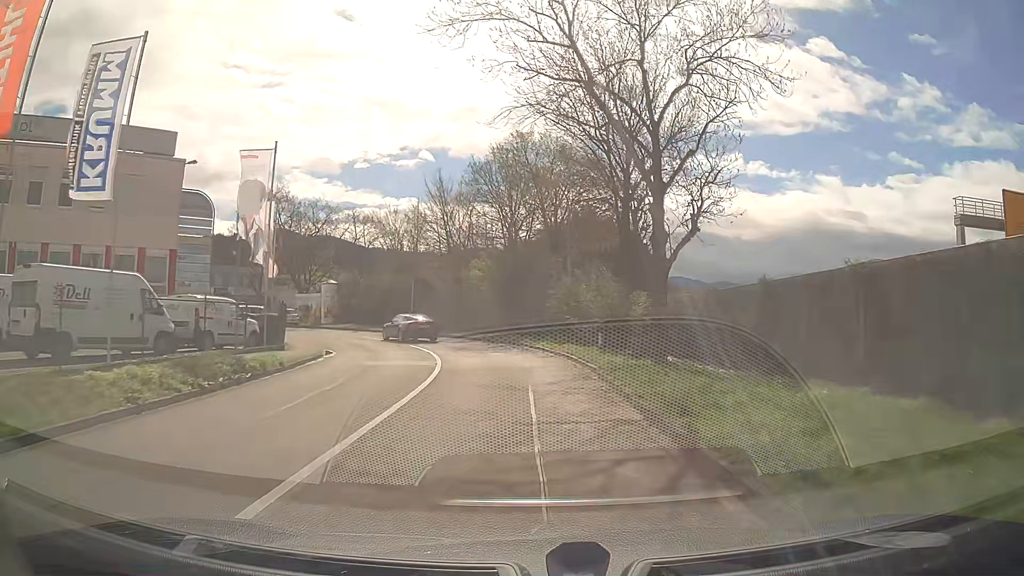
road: tertiary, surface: asphalt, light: Day
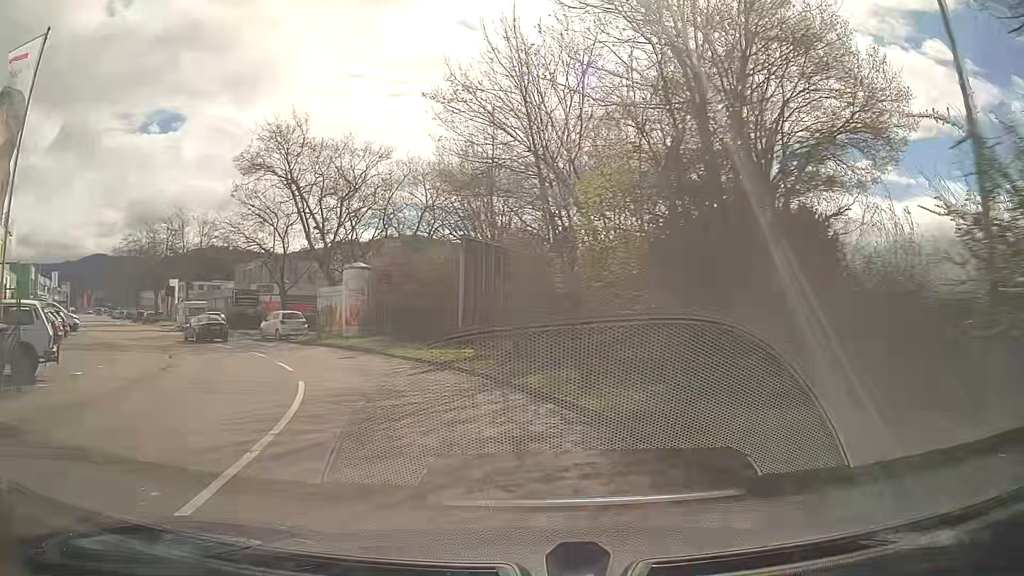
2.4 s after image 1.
(-1.5, +24.9) m; -12°
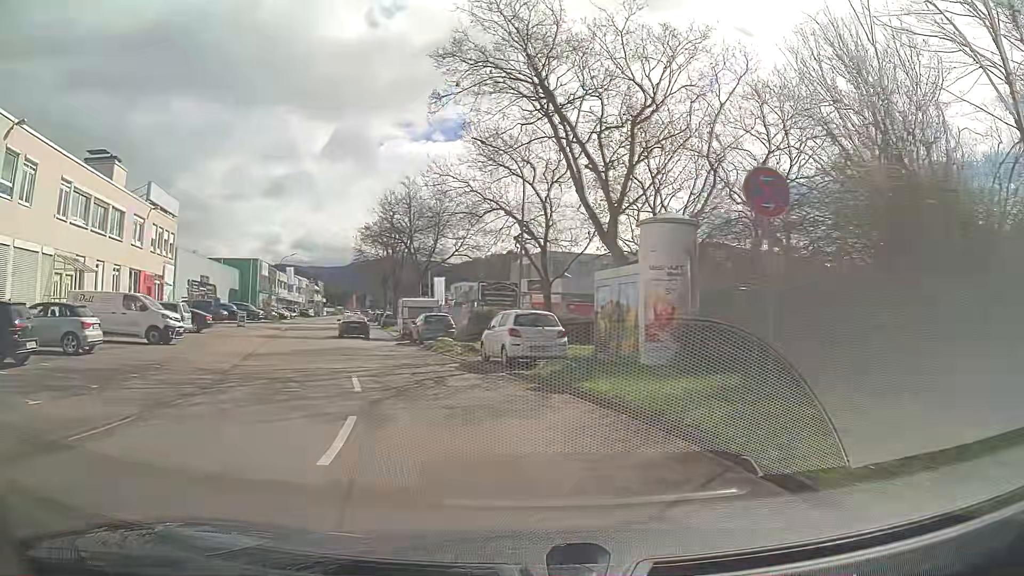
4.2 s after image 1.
(-4.0, +17.2) m; -26°
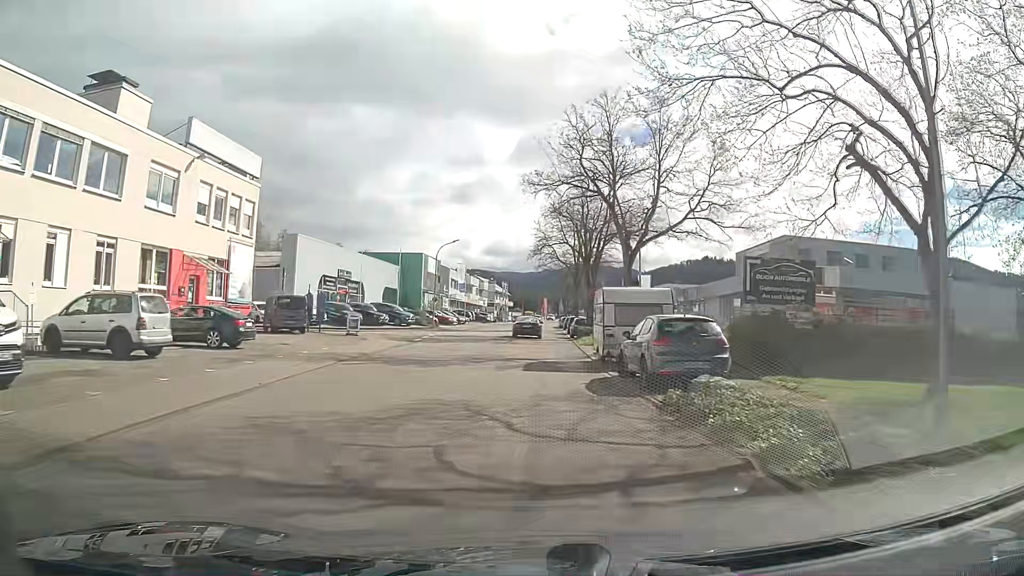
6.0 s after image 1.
(-3.0, +18.0) m; -16°
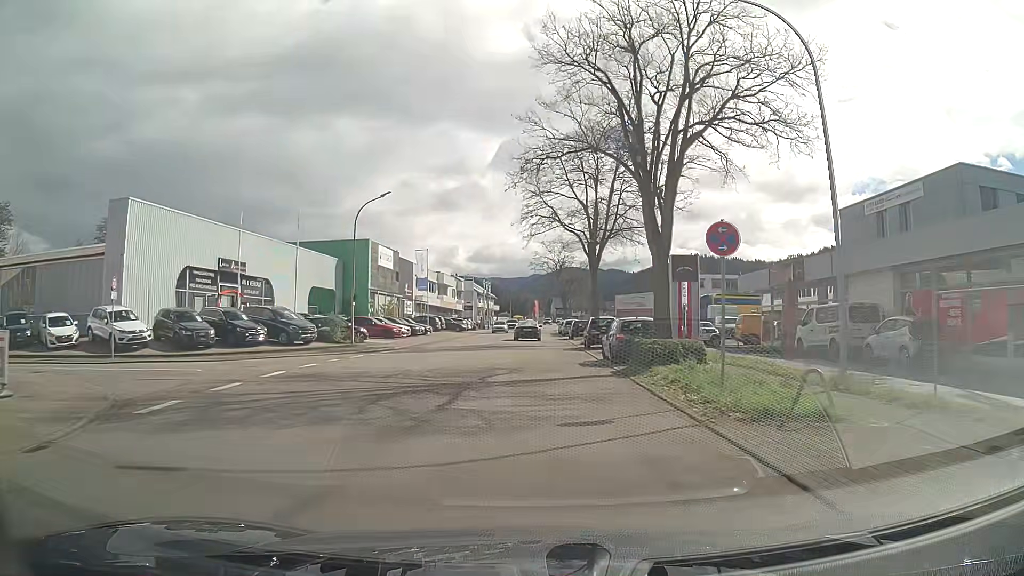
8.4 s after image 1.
(-0.2, +25.9) m; 0°
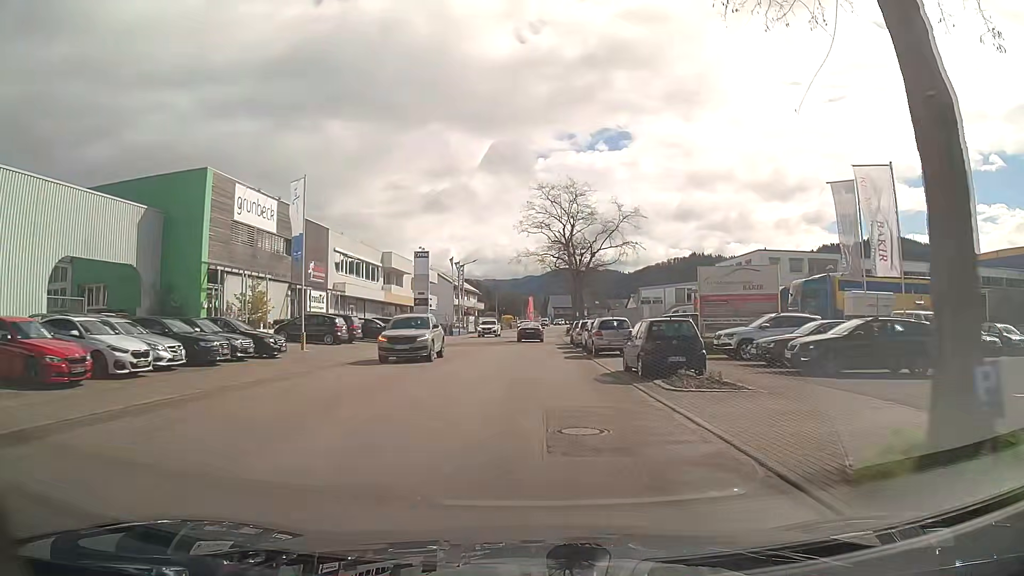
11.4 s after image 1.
(+0.3, +34.8) m; +1°
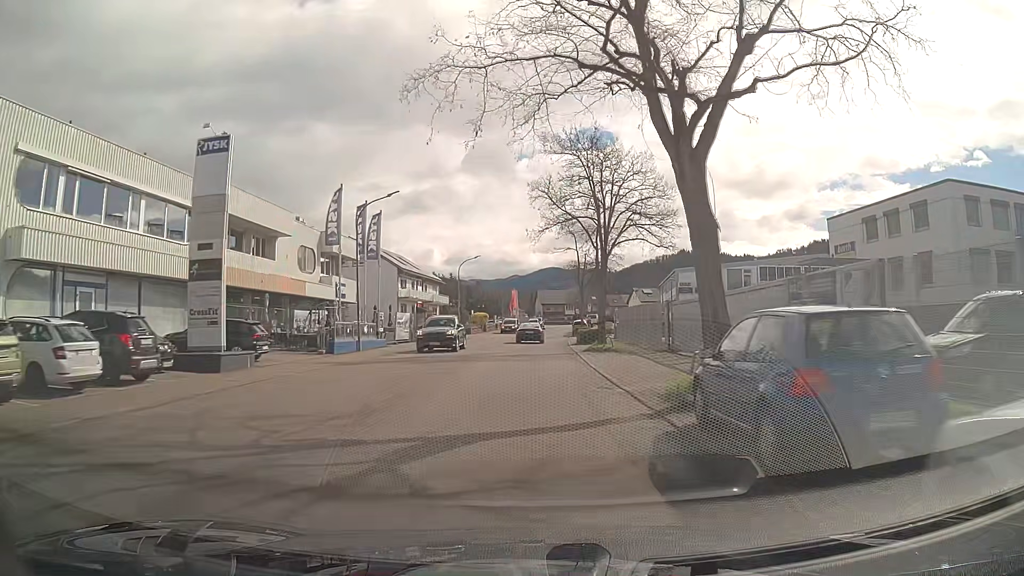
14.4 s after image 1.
(+0.3, +36.8) m; +1°
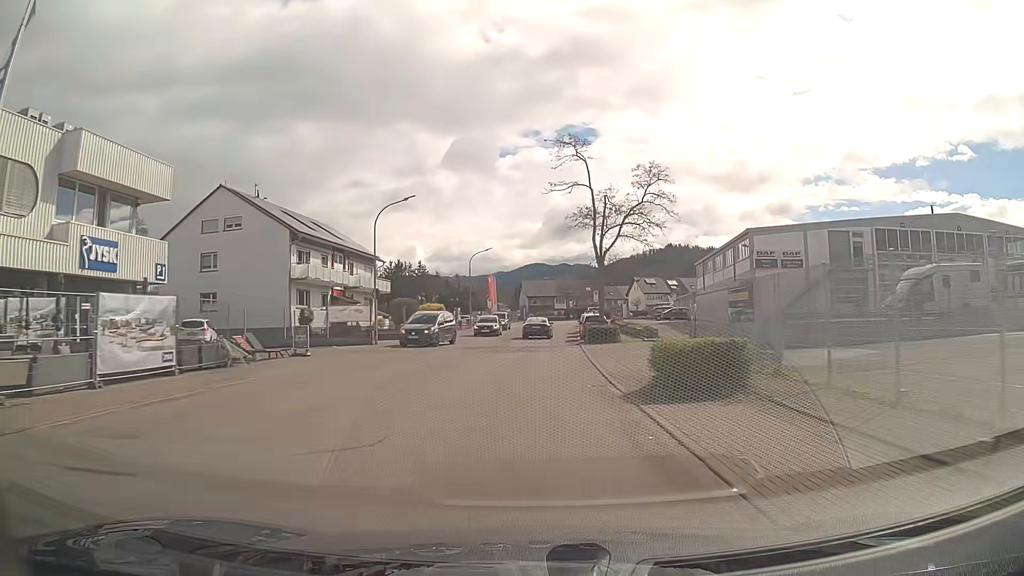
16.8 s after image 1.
(+0.2, +30.1) m; 0°
(0, +10) (0, +20) (+1, +30) (+1, +40) (+2, +50) (+3, +60) (+3, +70) (+5, +80) (+6, +90) (+7, +100) m
